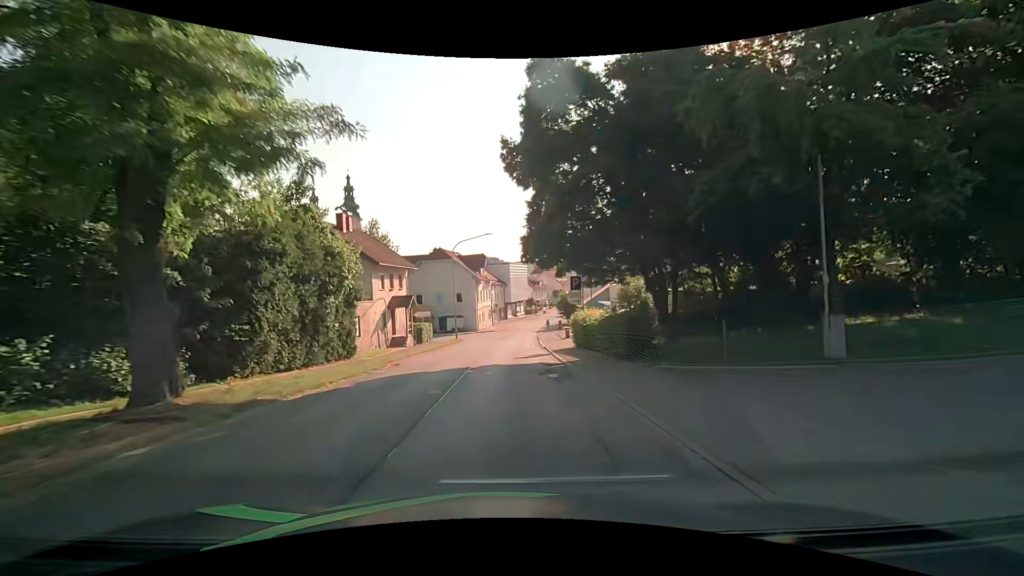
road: secondary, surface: asphalt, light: Day
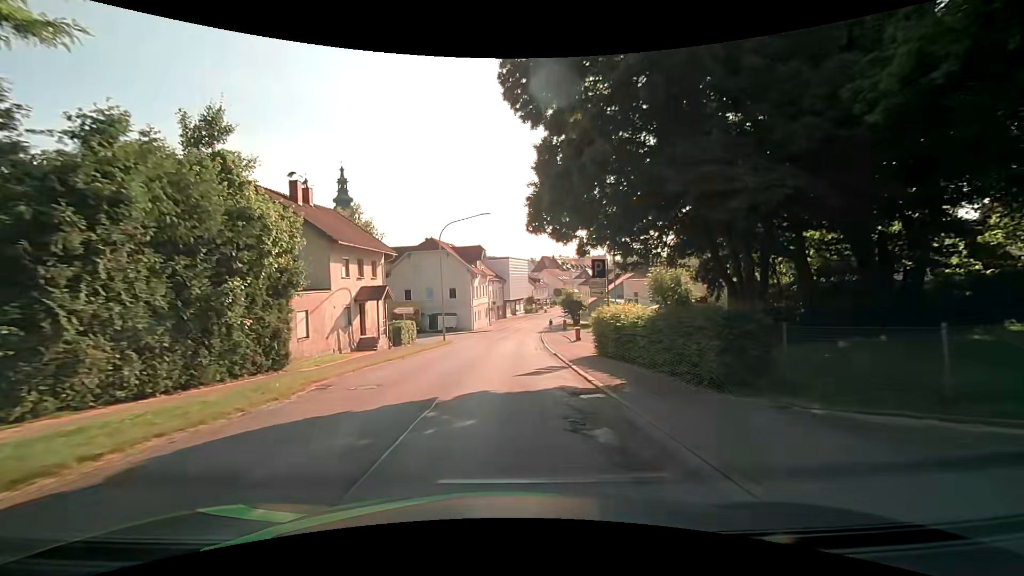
(0.0, +7.6) m; 0°
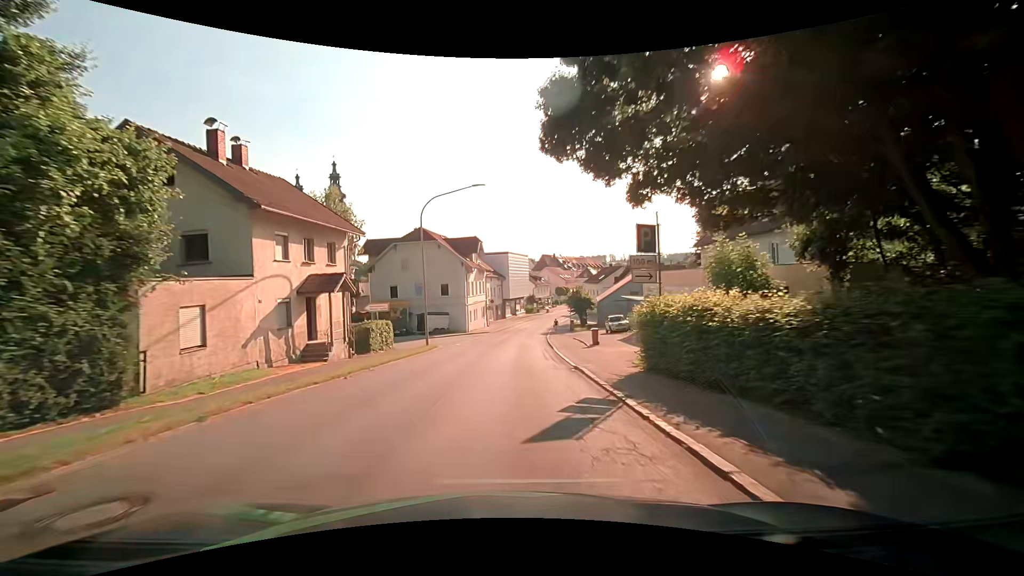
(0.0, +7.6) m; 0°
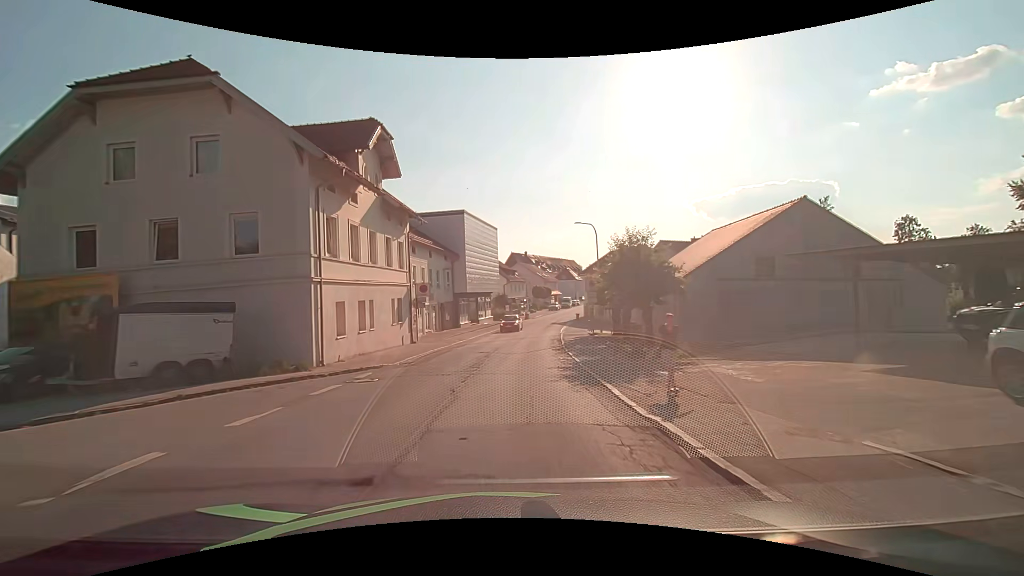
(+1.1, +37.9) m; +5°
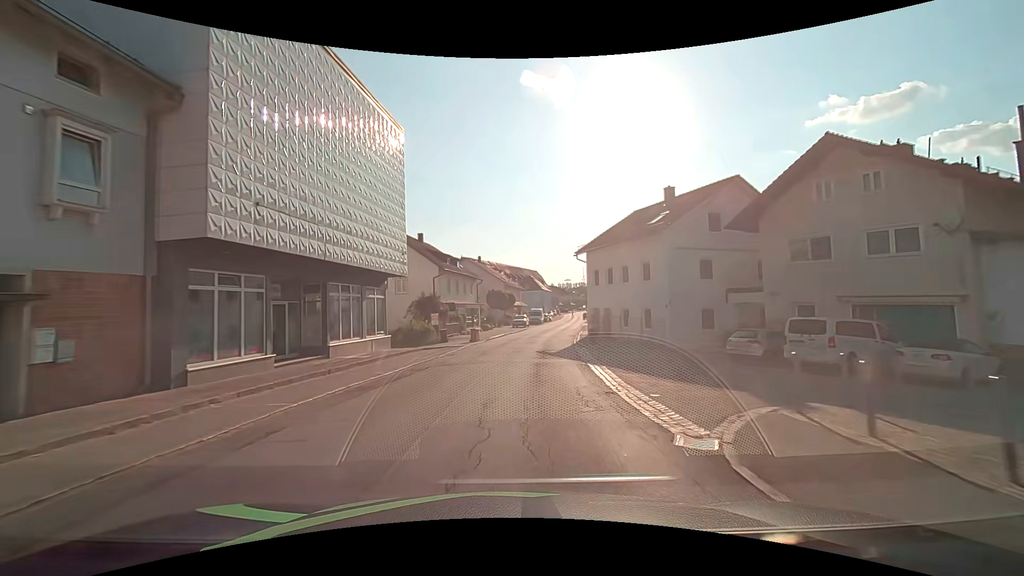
(+1.4, +37.8) m; +4°
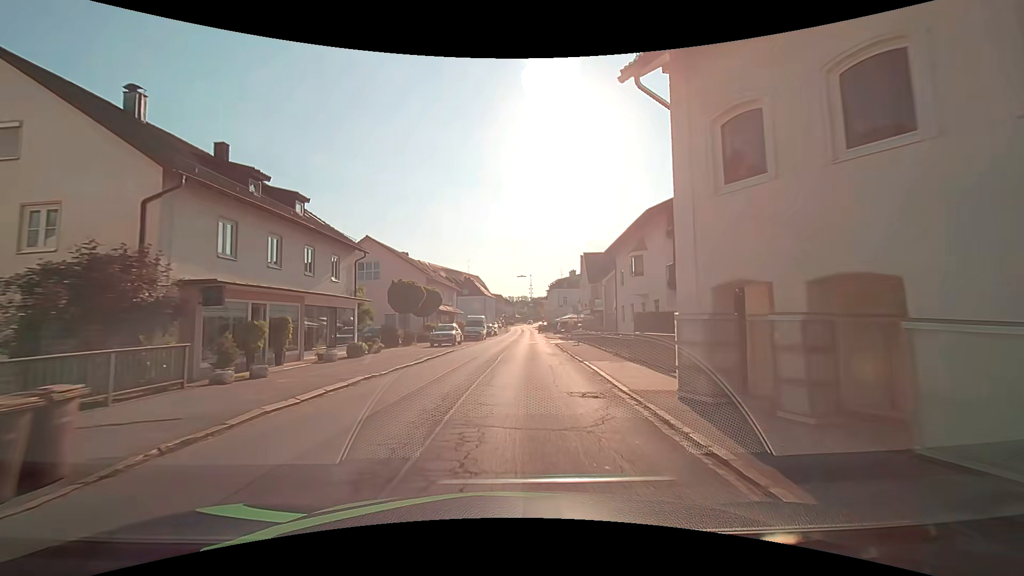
(+1.9, +29.2) m; +6°
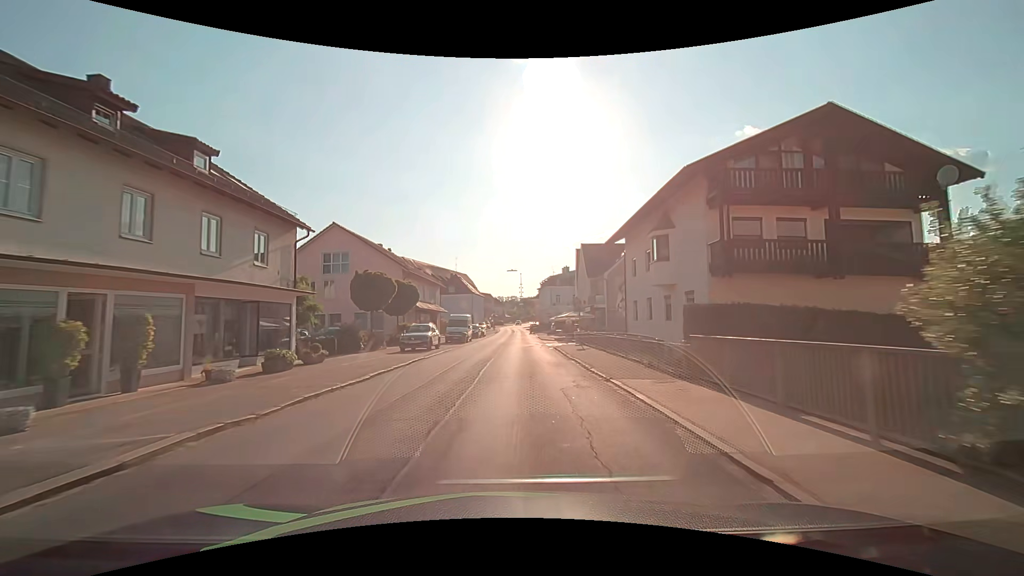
(+0.1, +6.8) m; +2°
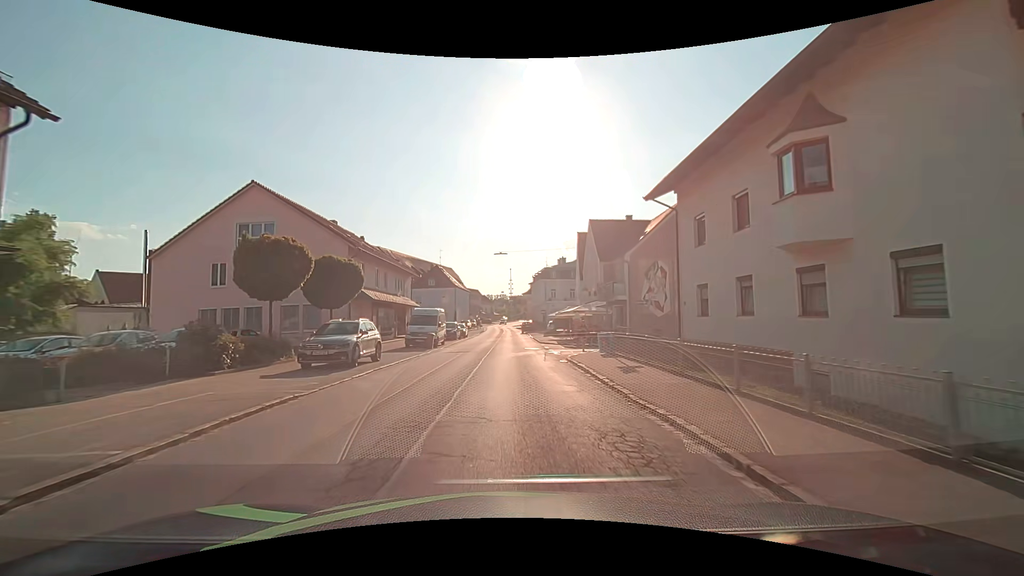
(+0.2, +12.6) m; +2°
